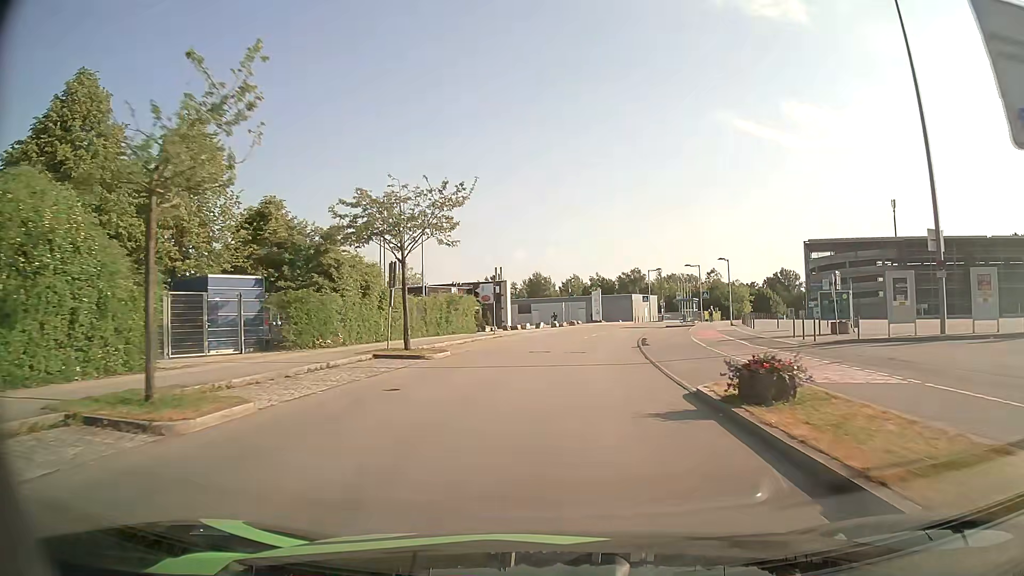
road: residential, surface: asphalt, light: Day
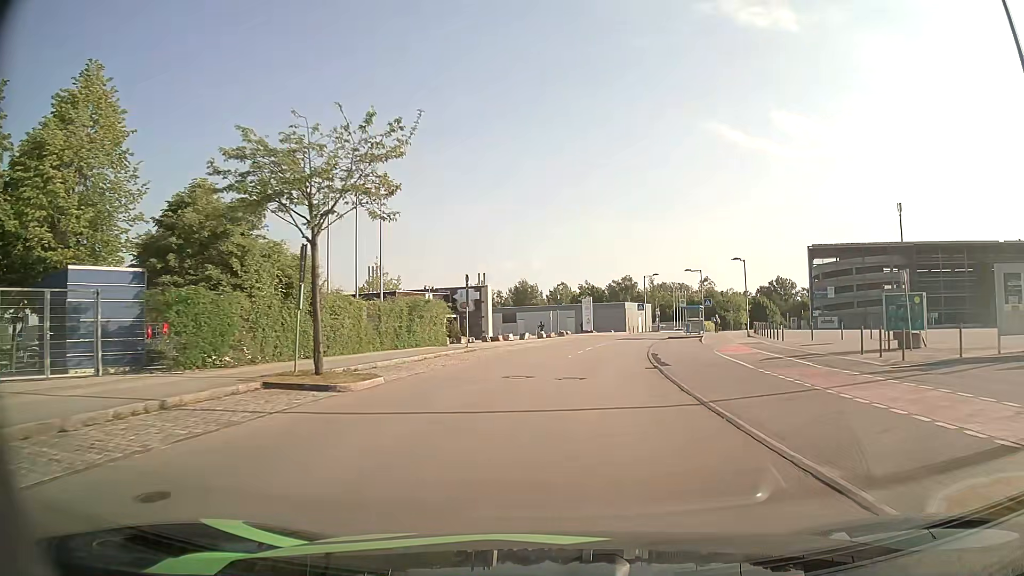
(+0.1, +7.7) m; +1°
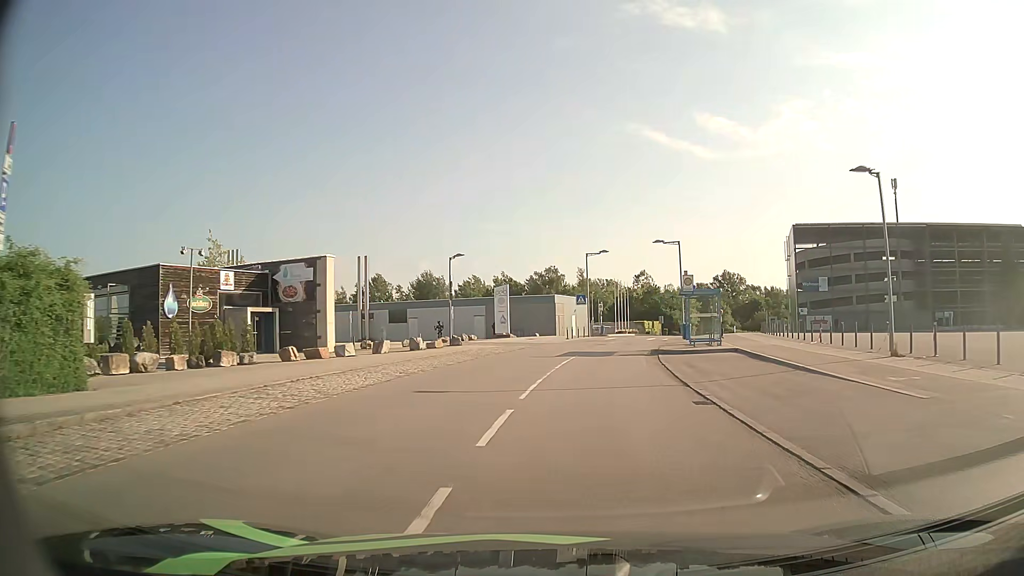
(+1.5, +27.3) m; +7°
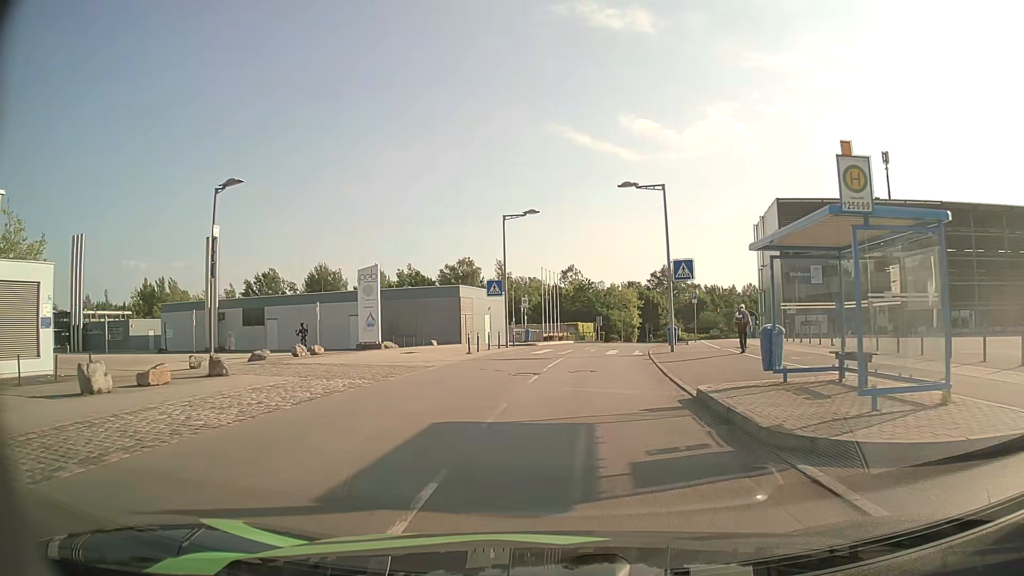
(+1.2, +21.0) m; +7°
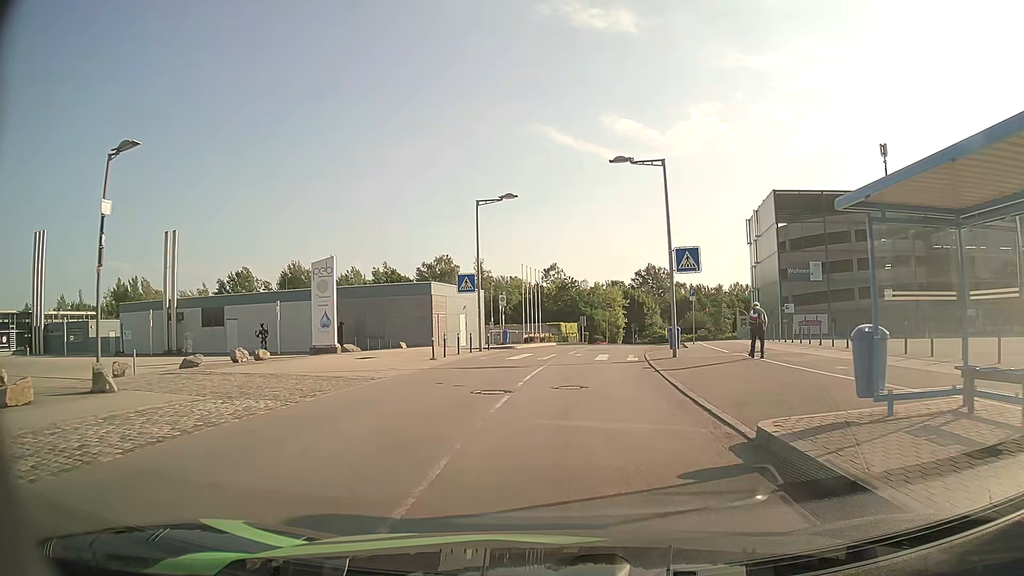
(+0.1, +4.4) m; +2°
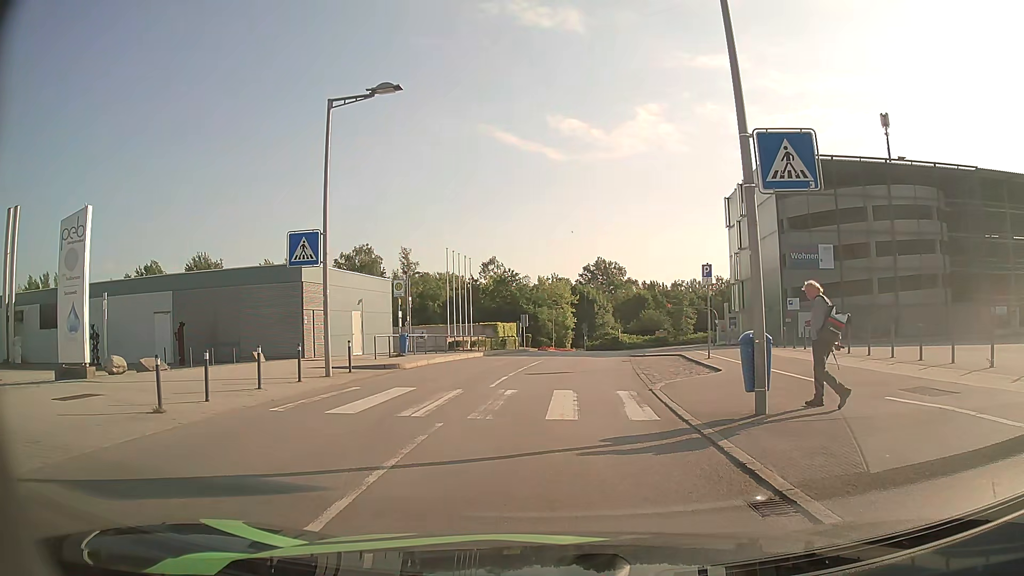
(+0.6, +14.4) m; +5°
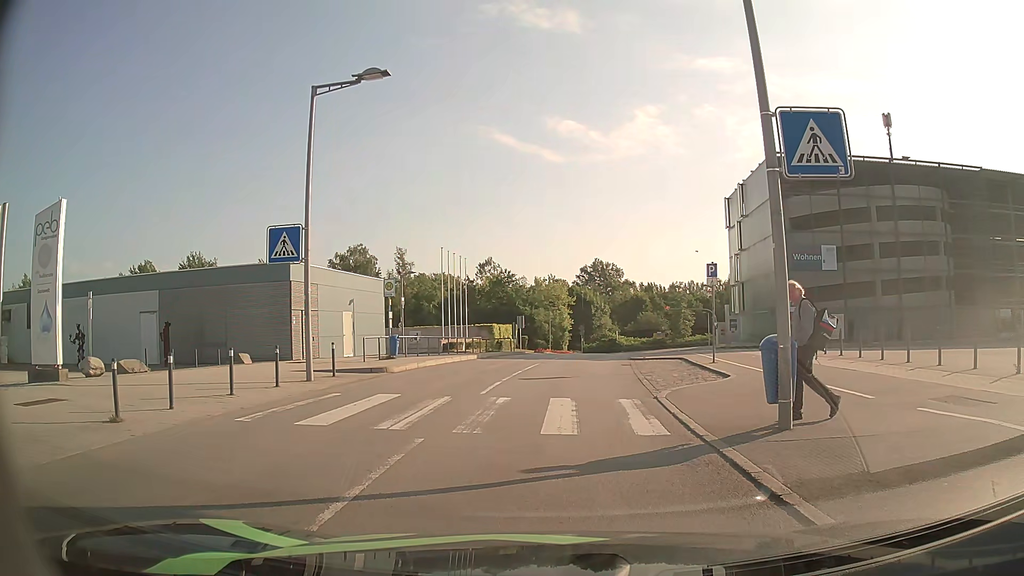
(0.0, +1.0) m; 0°
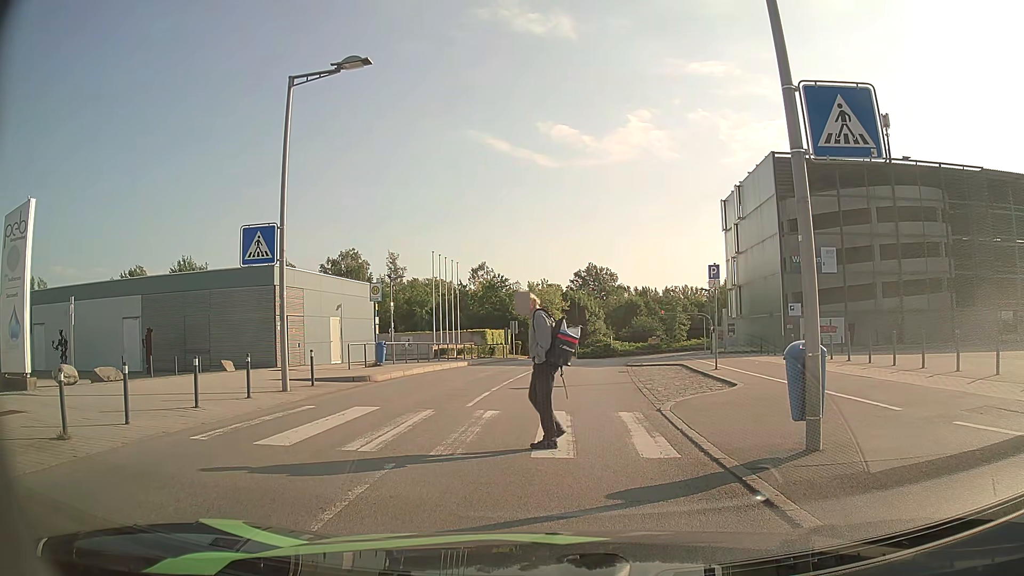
(0.0, +1.1) m; 0°
